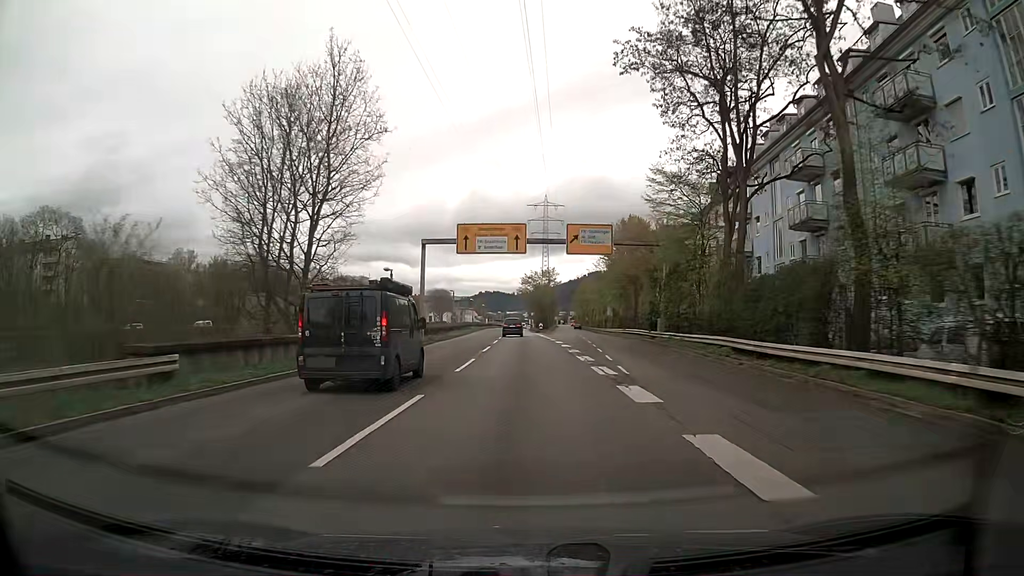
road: trunk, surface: asphalt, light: Day
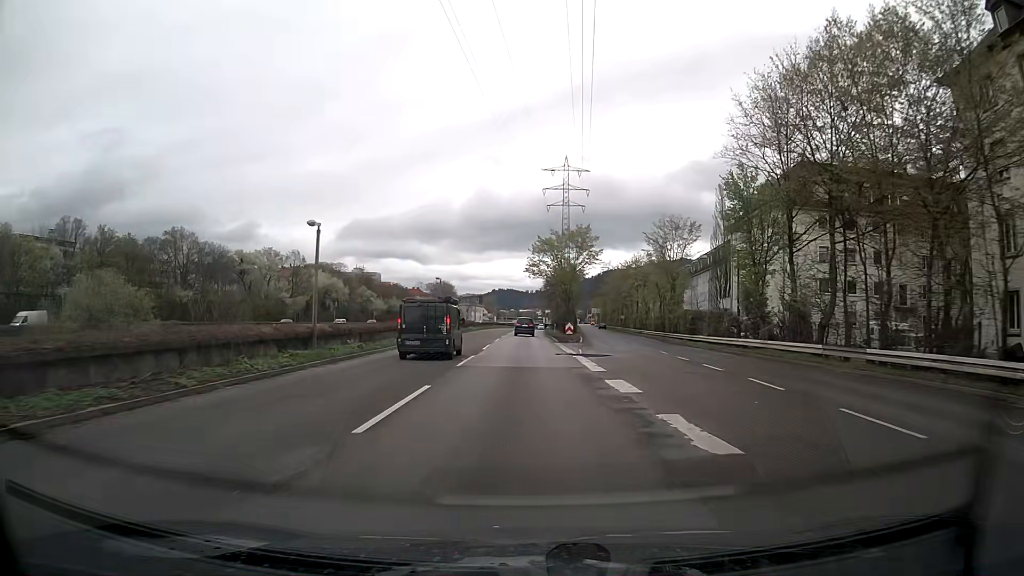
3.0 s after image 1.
(-0.4, +46.7) m; -1°
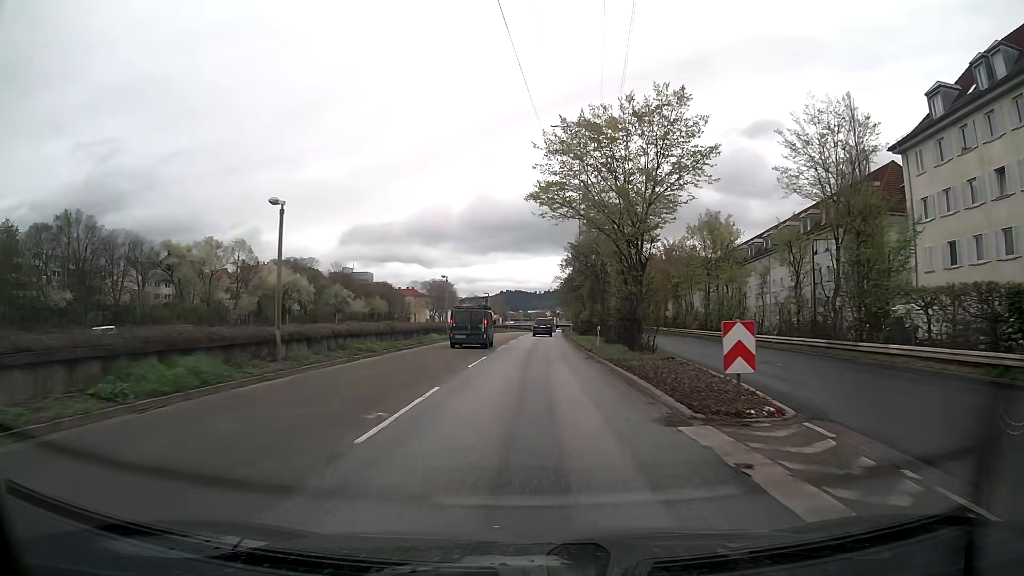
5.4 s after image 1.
(-0.4, +36.5) m; -1°
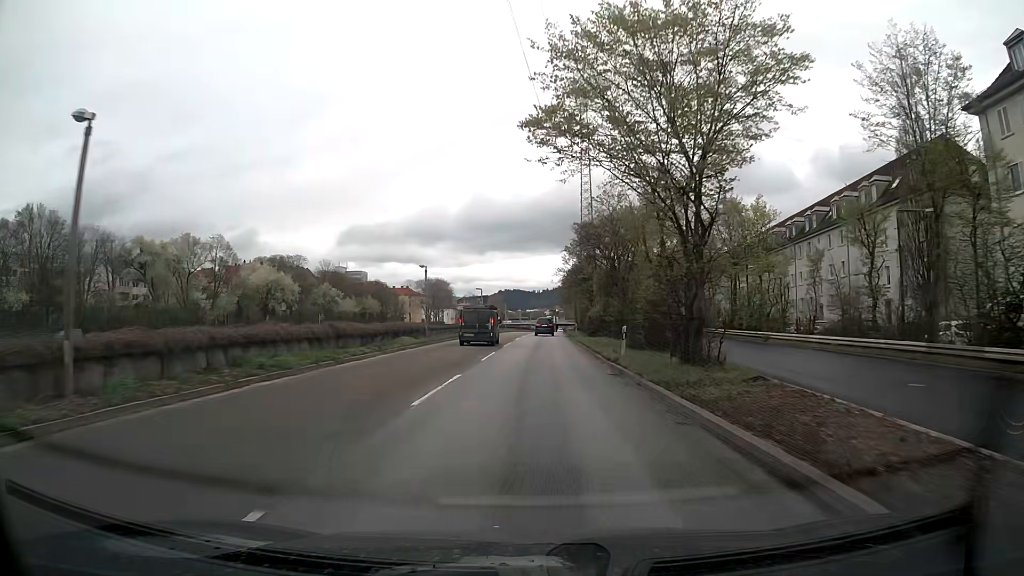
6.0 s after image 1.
(0.0, +9.1) m; 0°
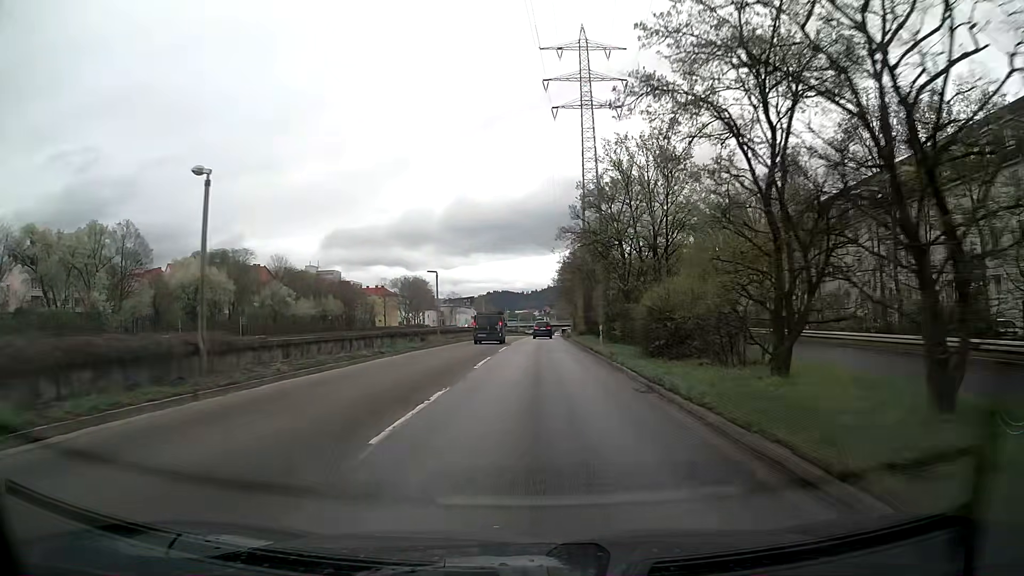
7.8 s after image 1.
(+0.1, +27.5) m; +1°
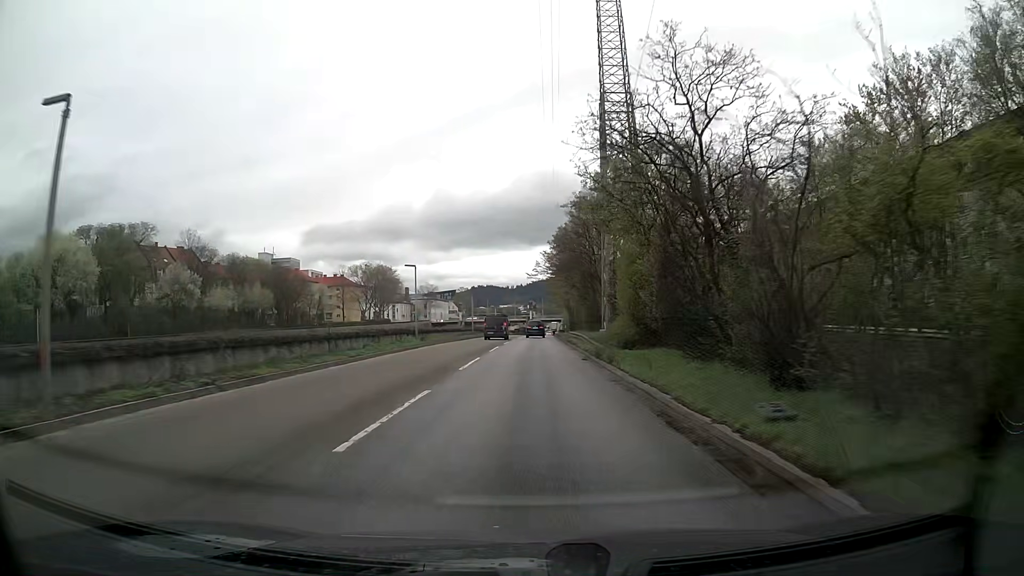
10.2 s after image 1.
(+0.5, +37.0) m; +1°
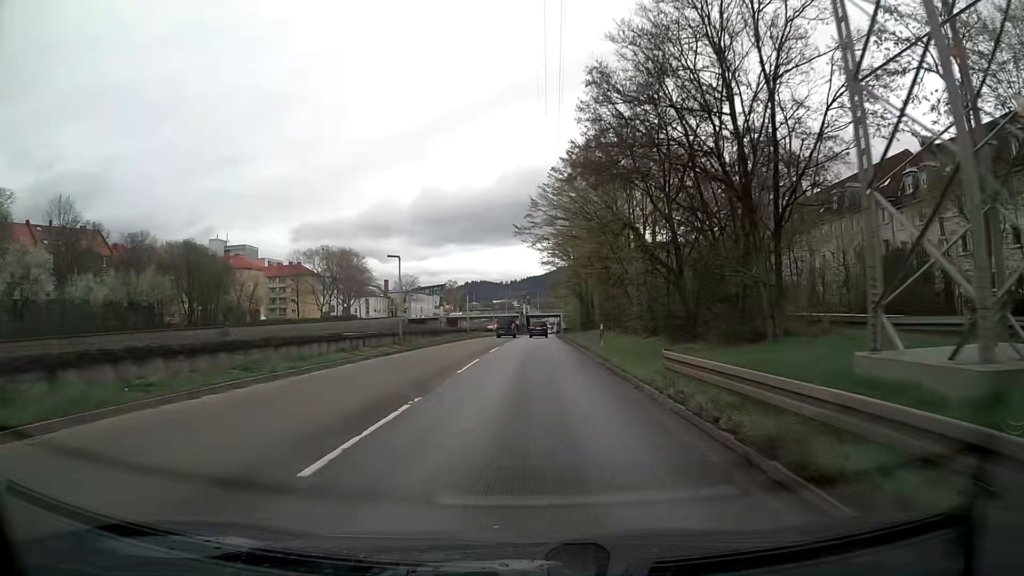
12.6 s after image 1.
(+0.2, +37.4) m; +1°
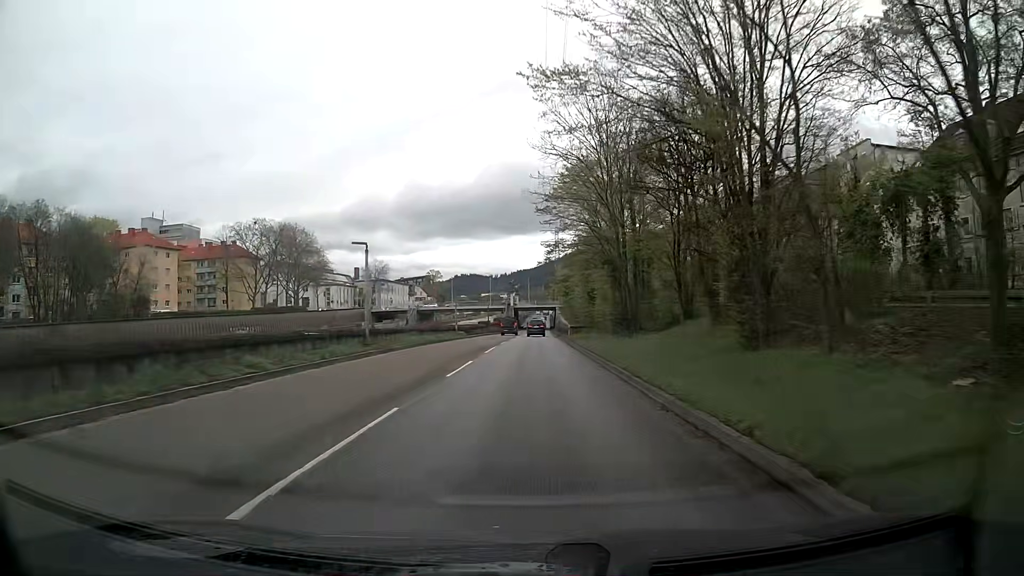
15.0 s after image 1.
(0.0, +37.6) m; 0°
(0, +10) (0, +20) (0, +30) (0, +40) (0, +50) (+1, +60) (+1, +70) (+1, +80) (+1, +90) (+1, +100) m
